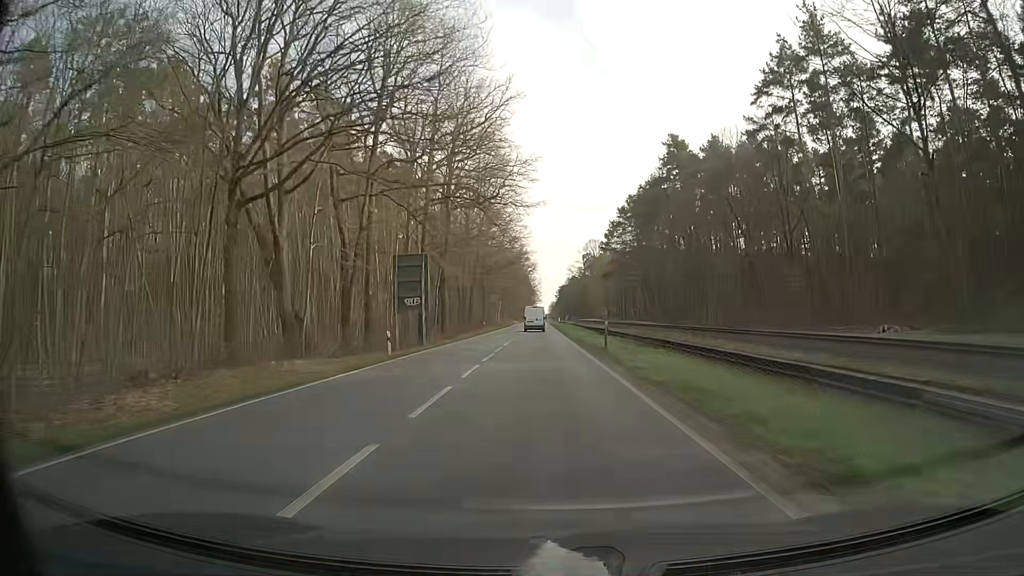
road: primary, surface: asphalt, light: Day
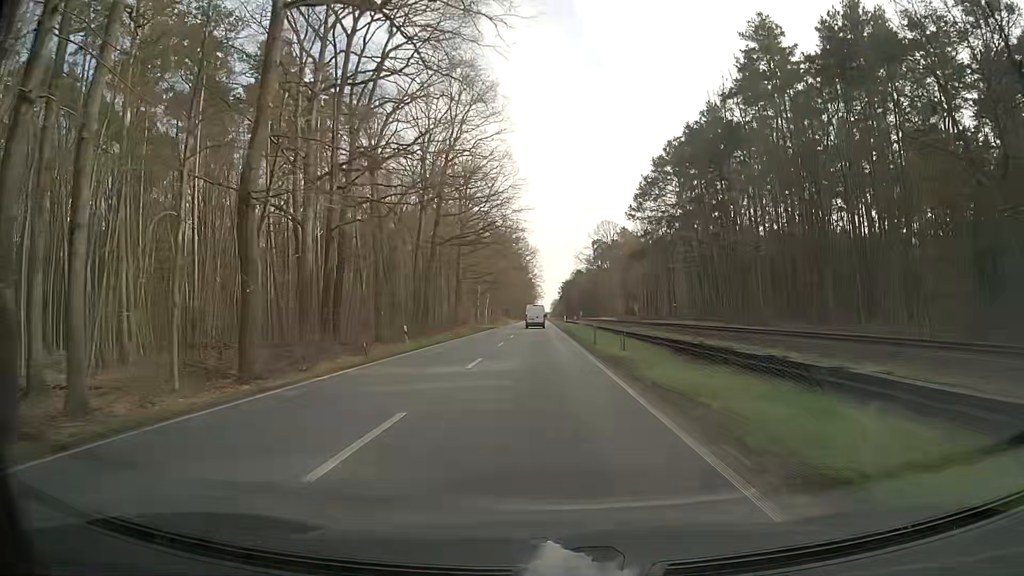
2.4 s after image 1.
(0.0, +46.1) m; 0°
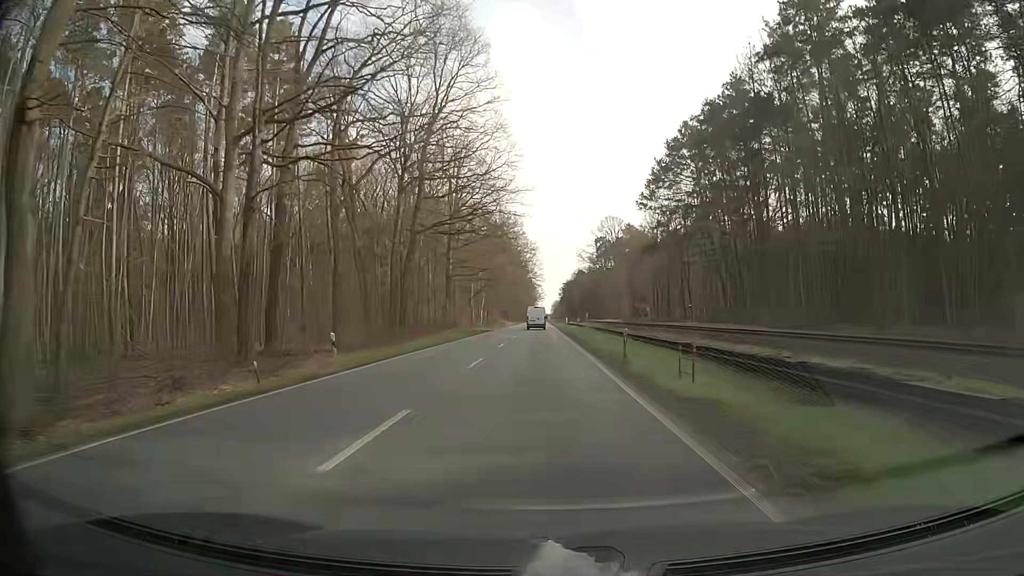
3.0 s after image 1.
(0.0, +11.7) m; 0°
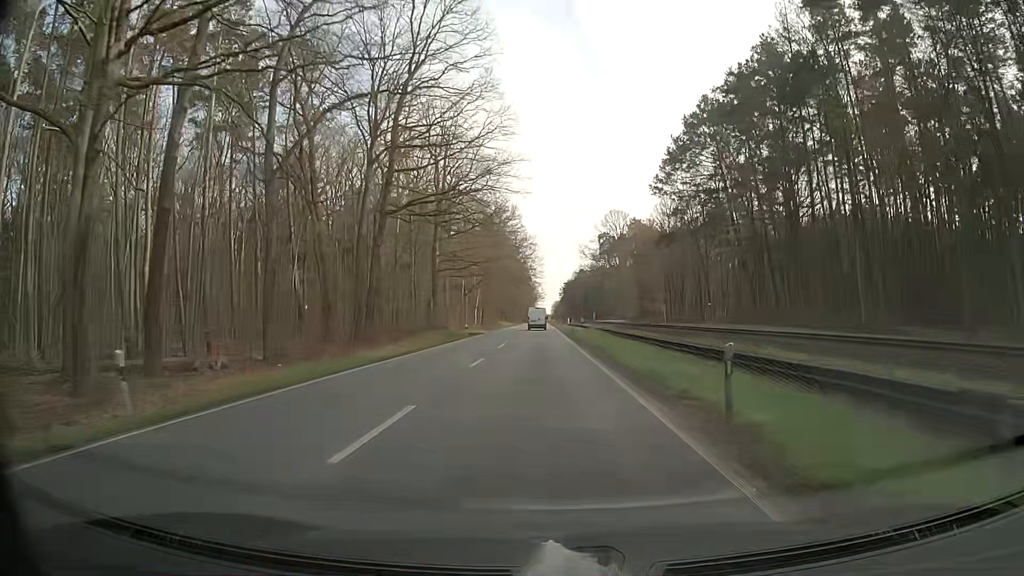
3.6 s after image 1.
(+0.1, +11.8) m; 0°
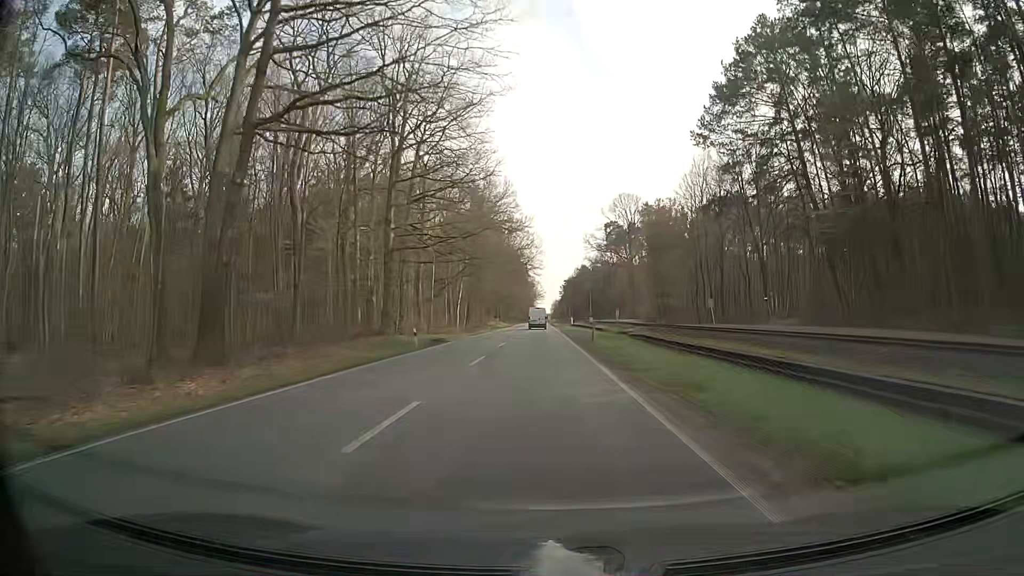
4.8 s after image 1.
(+0.1, +23.8) m; 0°
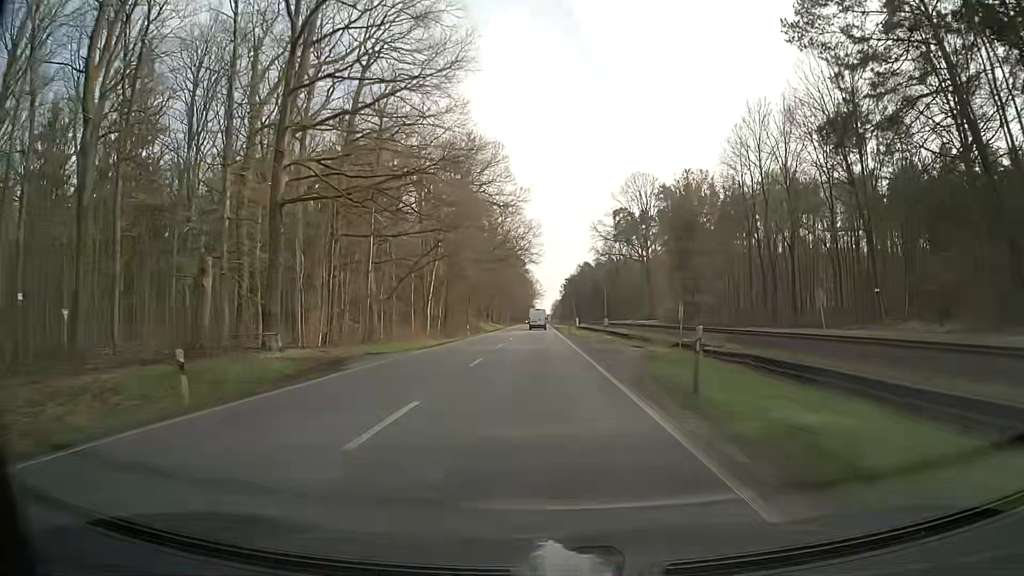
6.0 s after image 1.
(0.0, +24.0) m; +1°
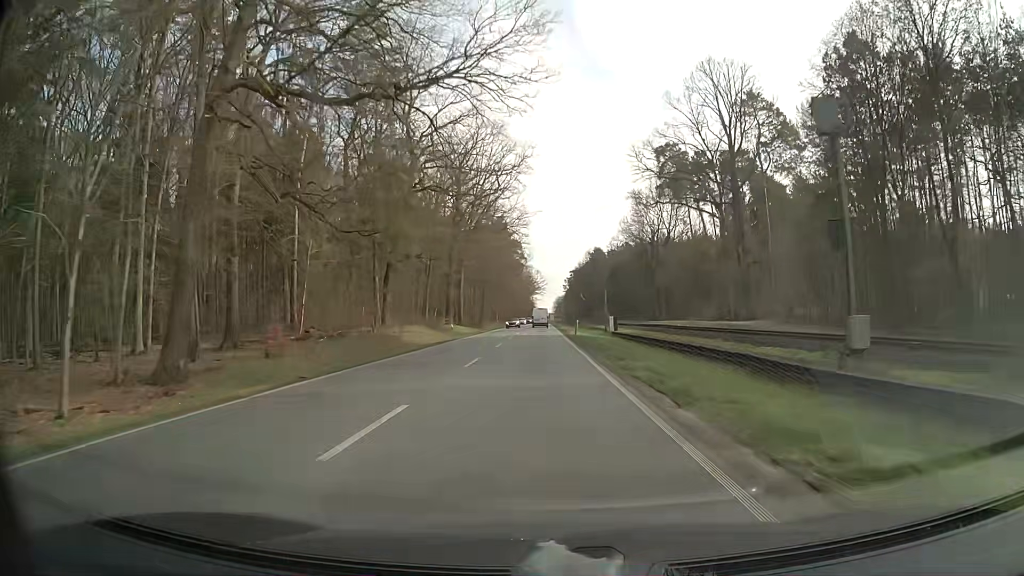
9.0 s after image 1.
(-0.6, +61.1) m; -1°
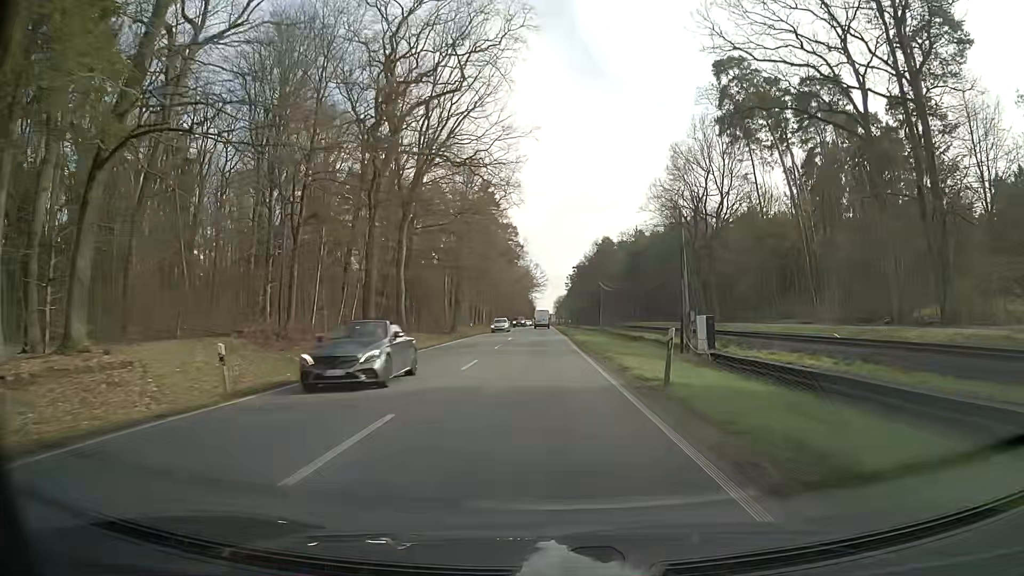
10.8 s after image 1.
(-0.2, +37.4) m; -1°
(0, +10) (0, +20) (0, +30) (0, +40) (0, +50) (+1, +60) (+1, +70) (+1, +80) (+1, +90) (+1, +100) m
